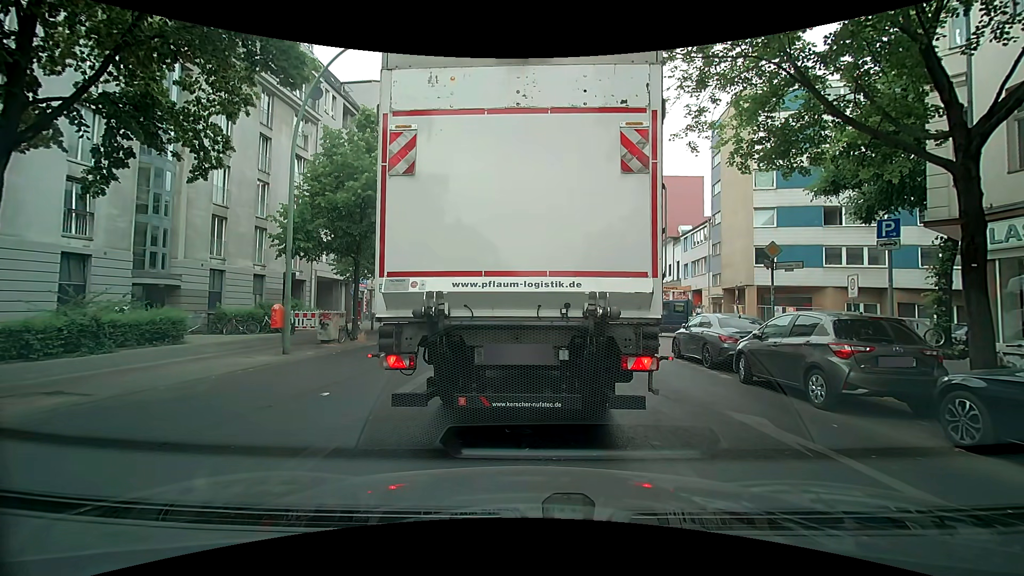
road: secondary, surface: asphalt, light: Day
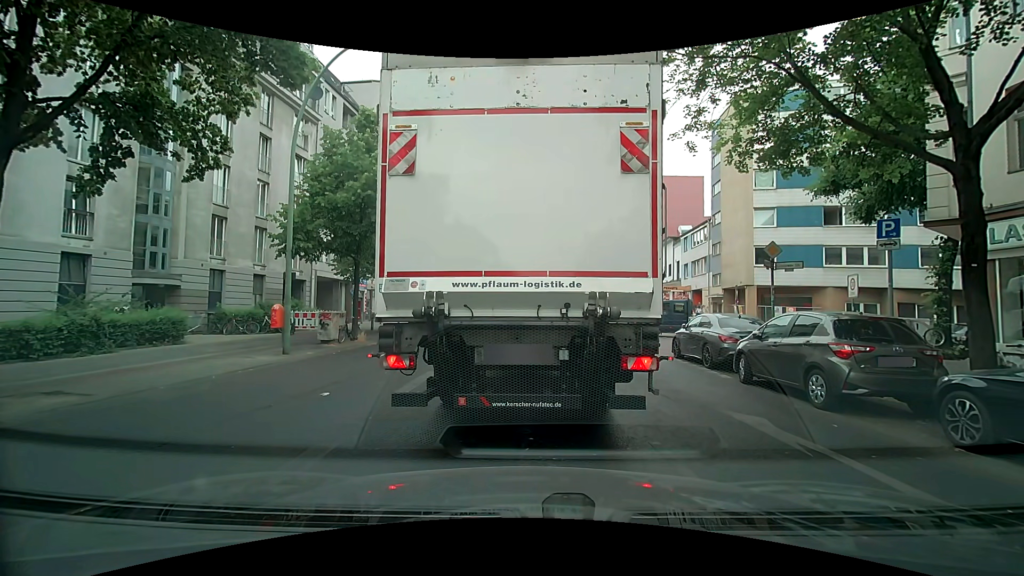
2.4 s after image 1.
(0.0, 0.0) m; 0°
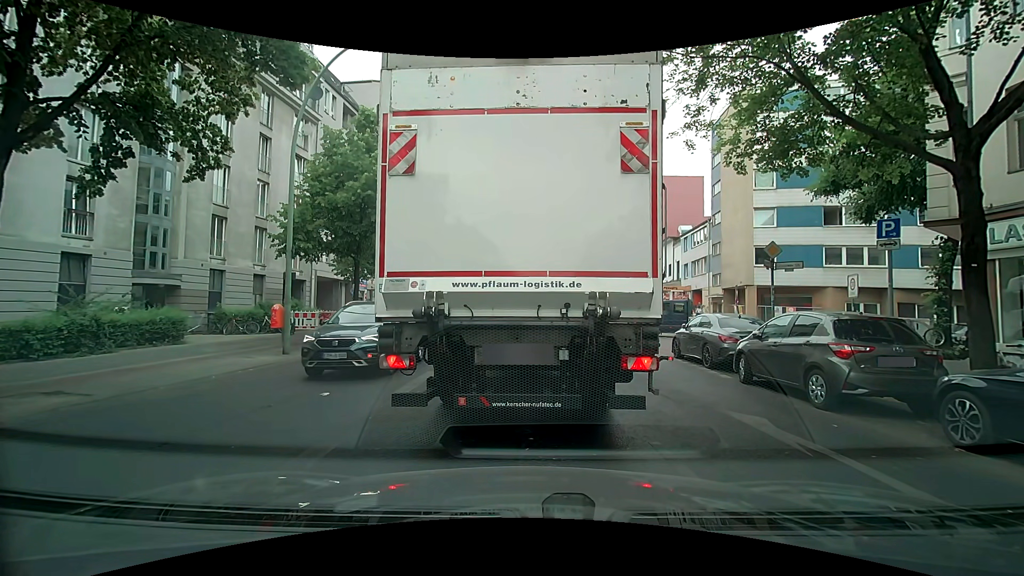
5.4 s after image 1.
(0.0, 0.0) m; 0°
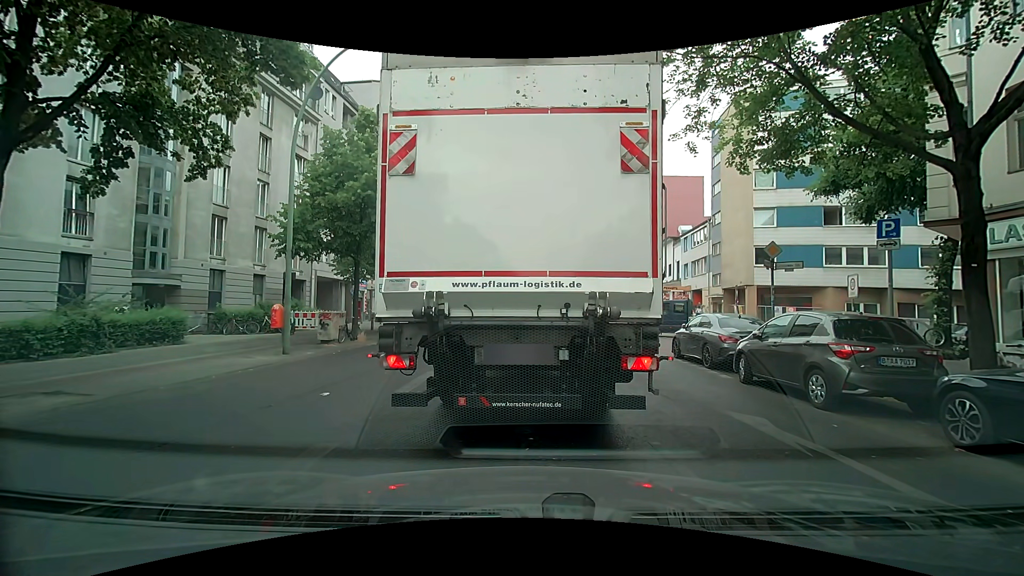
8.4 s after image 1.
(0.0, 0.0) m; 0°
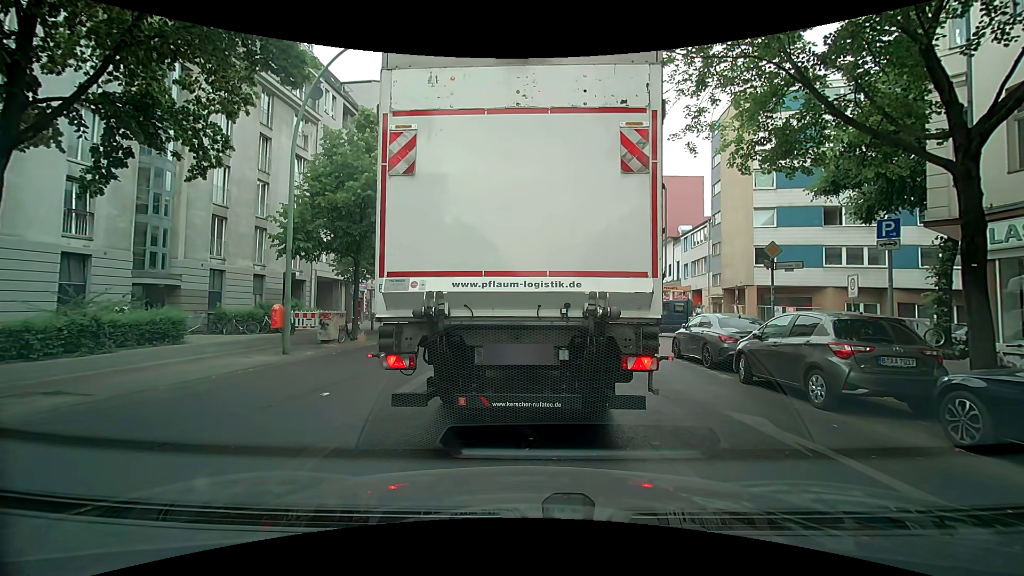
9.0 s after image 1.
(0.0, 0.0) m; 0°
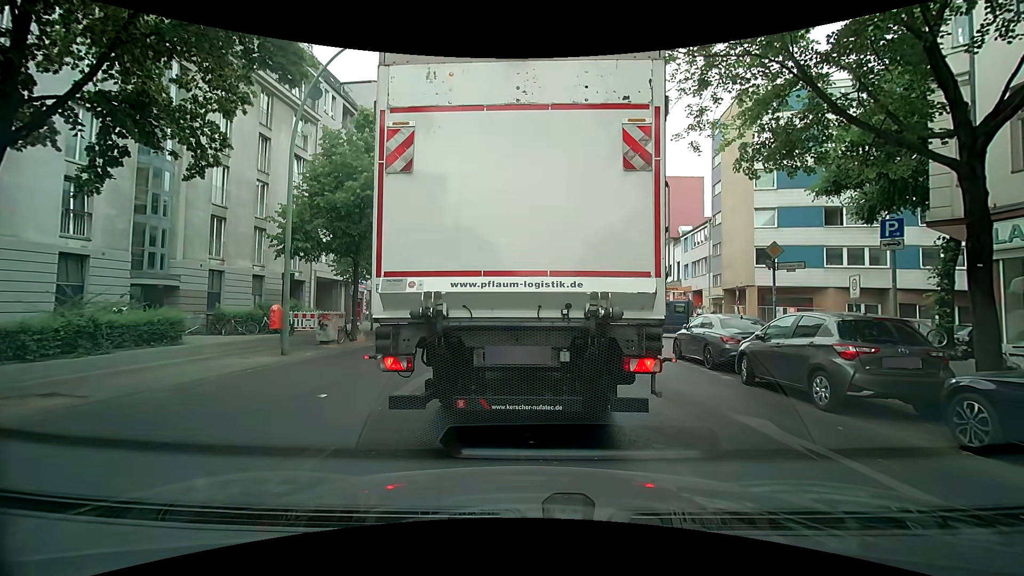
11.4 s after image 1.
(0.0, +0.1) m; 0°
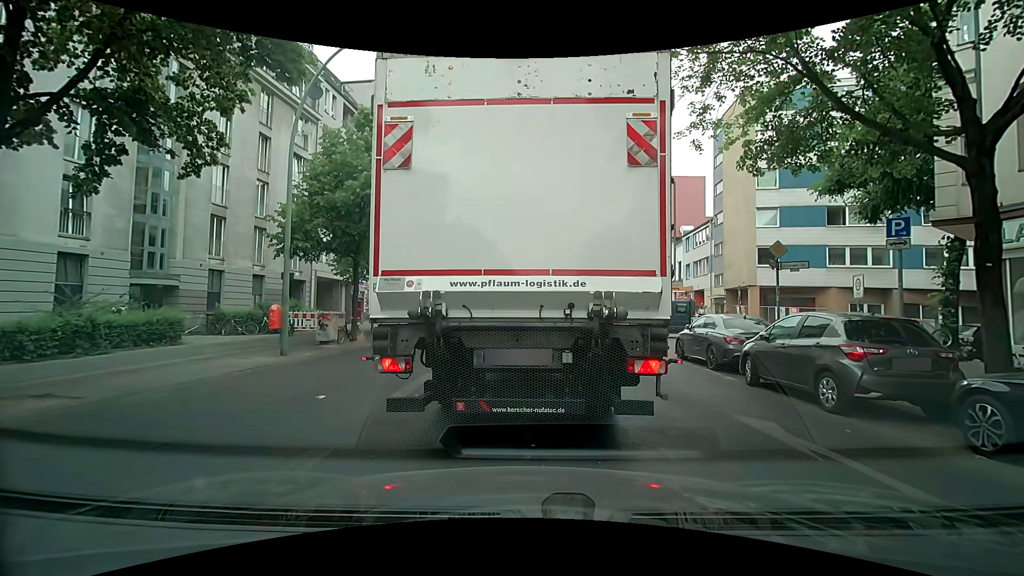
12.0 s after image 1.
(0.0, +0.1) m; 0°
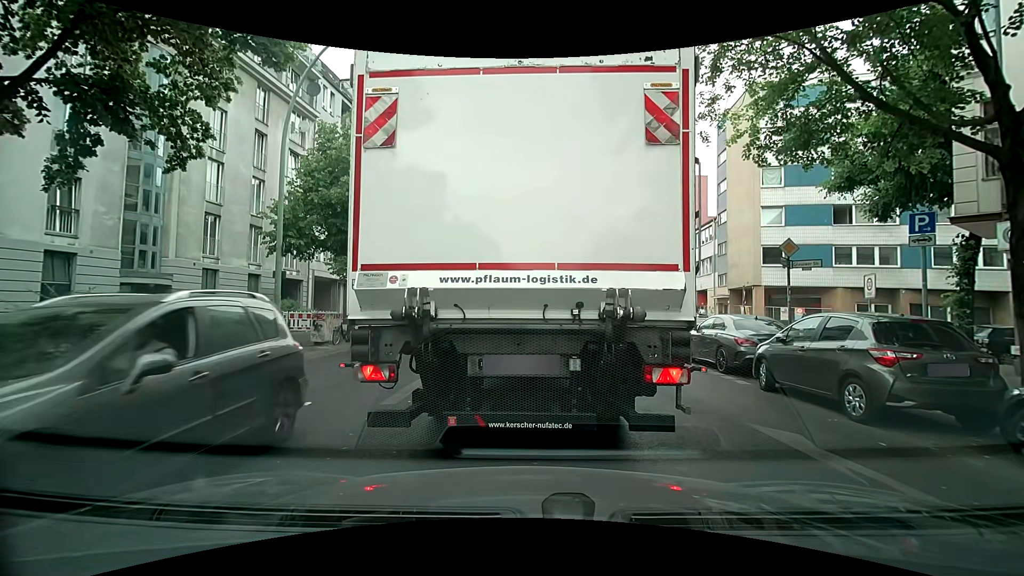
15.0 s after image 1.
(0.0, +0.6) m; 0°
